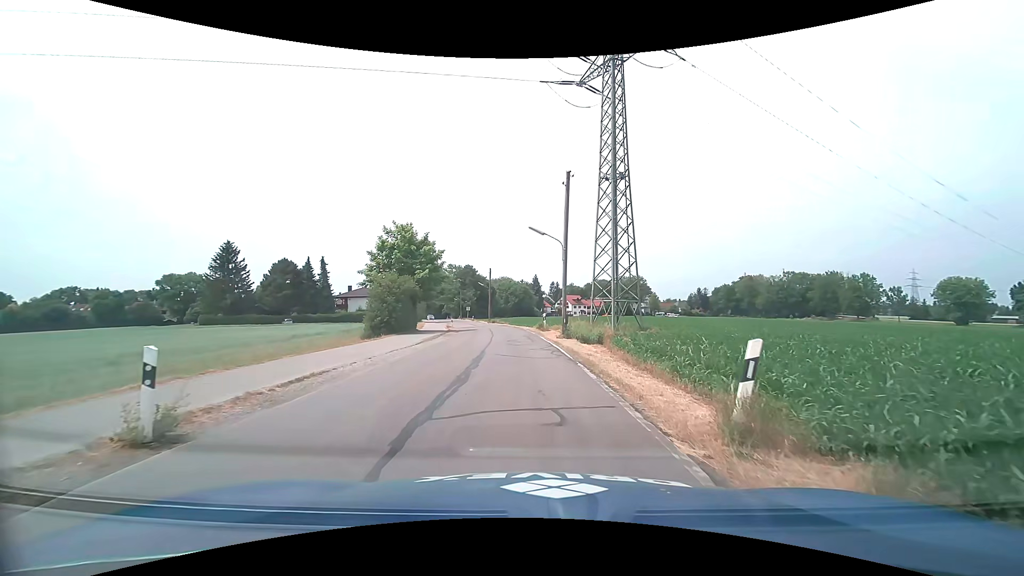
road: tertiary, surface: asphalt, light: Day
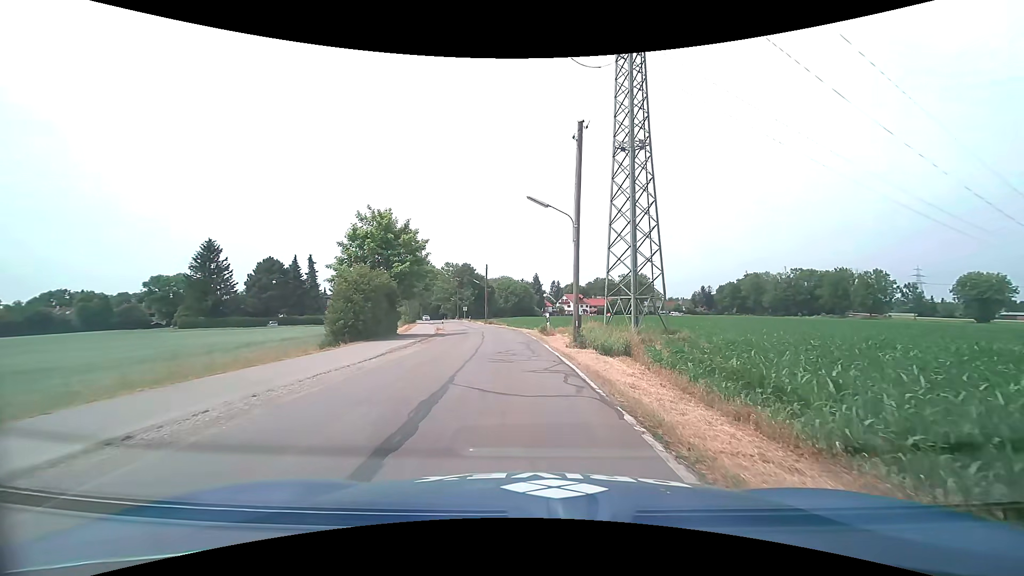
(0.0, +6.6) m; 0°
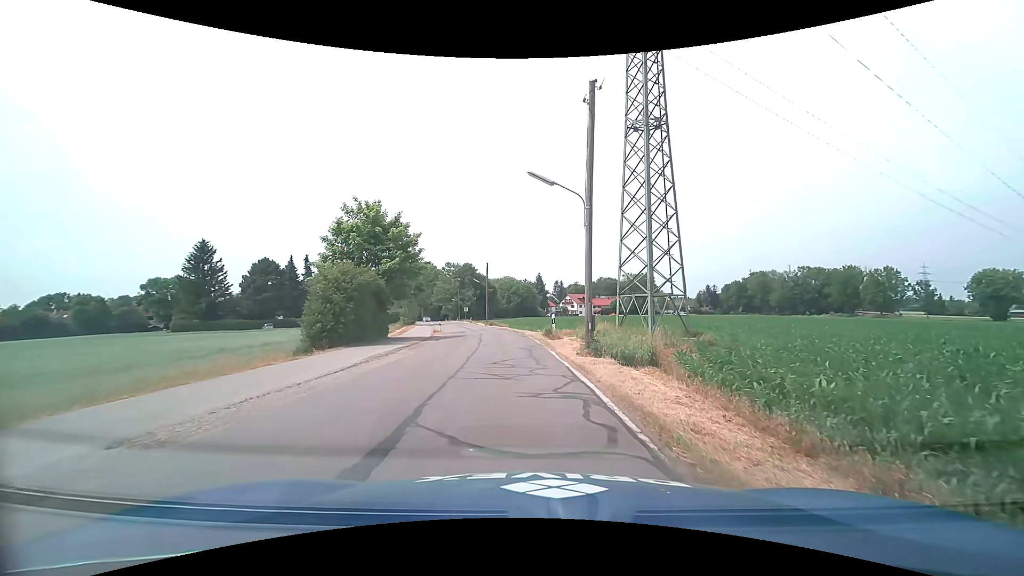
(0.0, +3.3) m; -1°
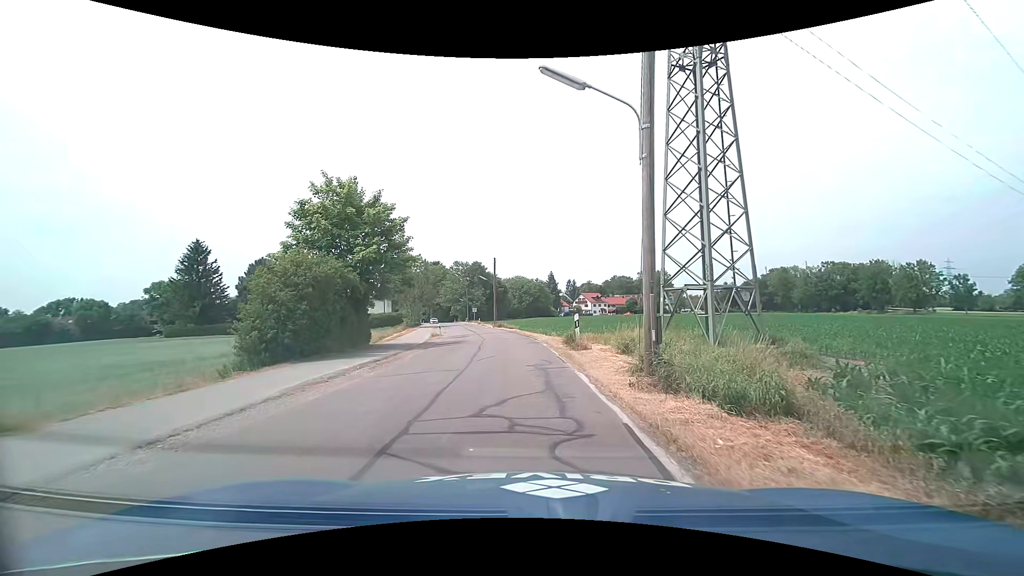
(0.0, +6.6) m; -1°
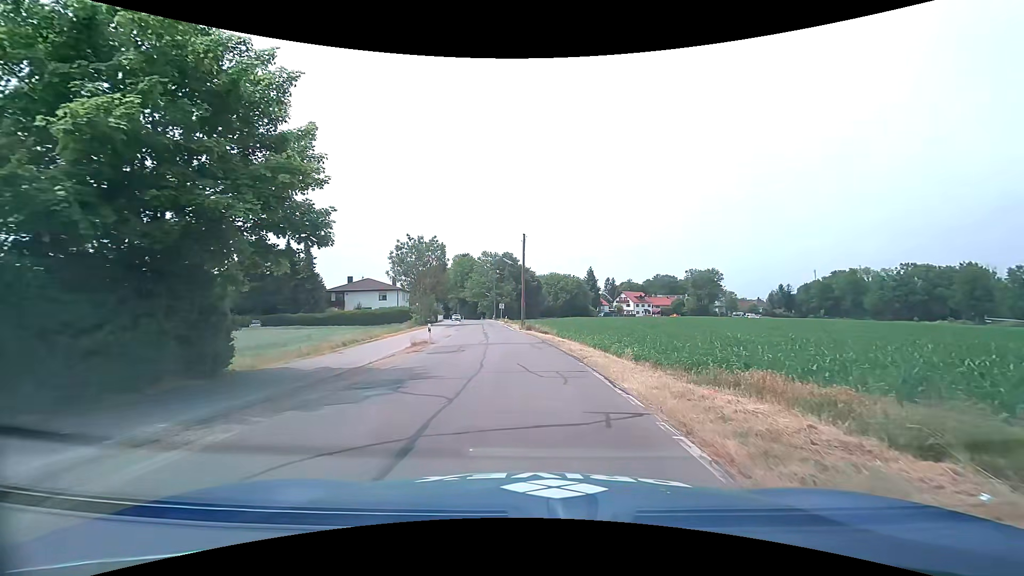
(-0.8, +17.0) m; -5°
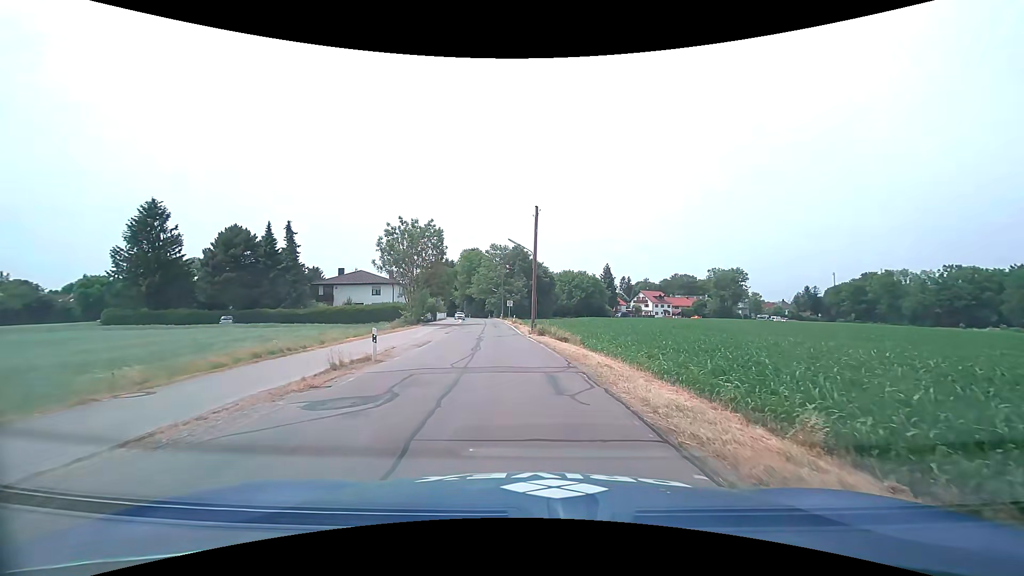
(-0.1, +11.2) m; -1°
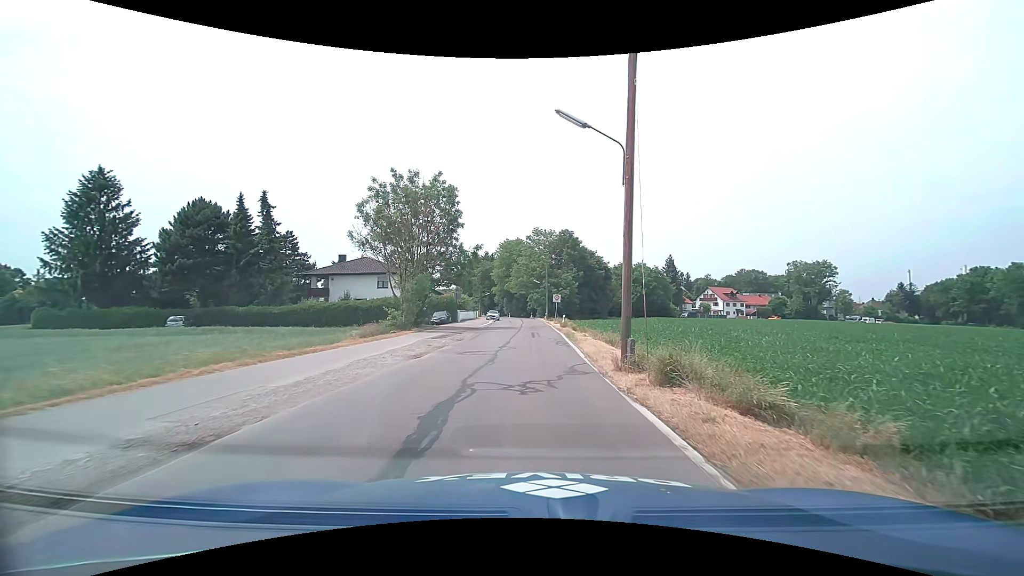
(-0.9, +21.0) m; -5°
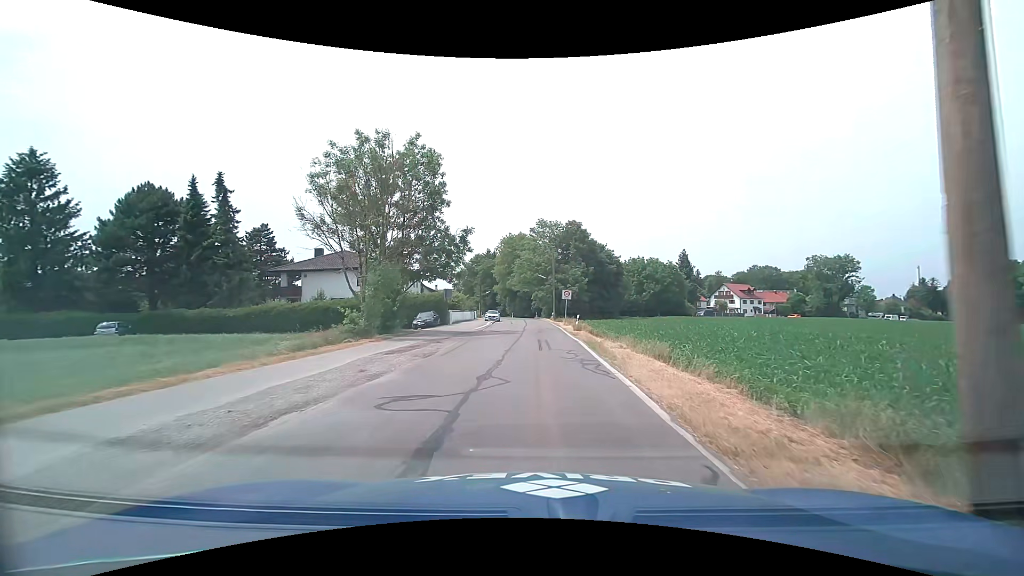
(-0.1, +9.2) m; 0°
(0, +10) (0, +20) (0, +30) (0, +40) (0, +50) (0, +60) (0, +70) (0, +80) (-1, +90) (-3, +100) m
